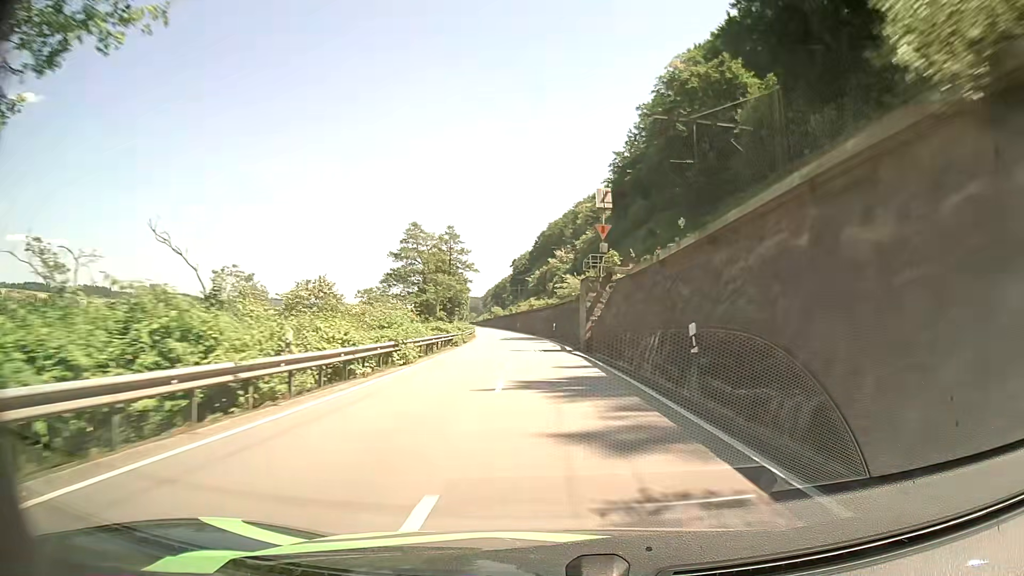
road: primary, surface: asphalt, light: Day
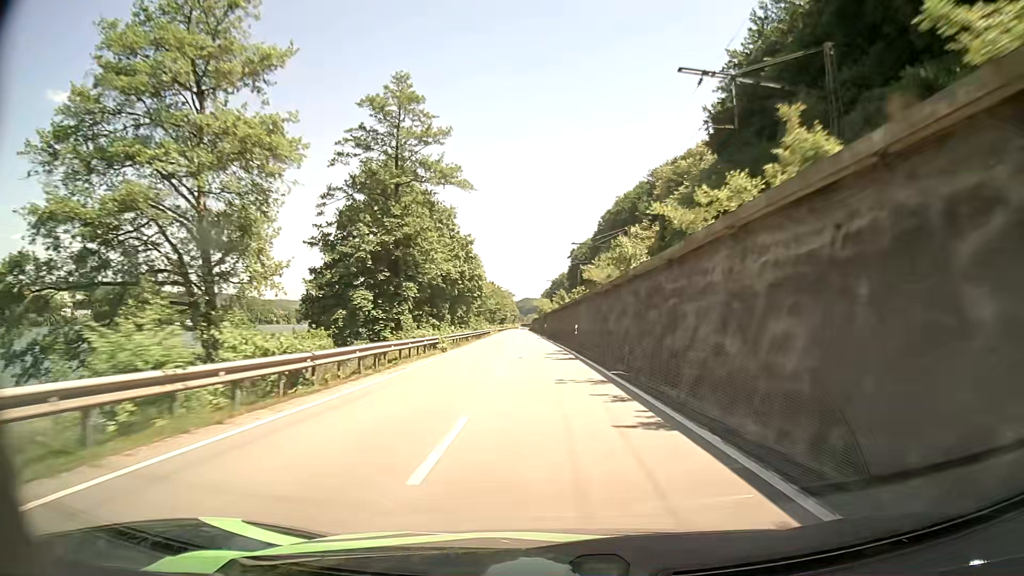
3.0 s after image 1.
(-3.0, +67.1) m; -5°
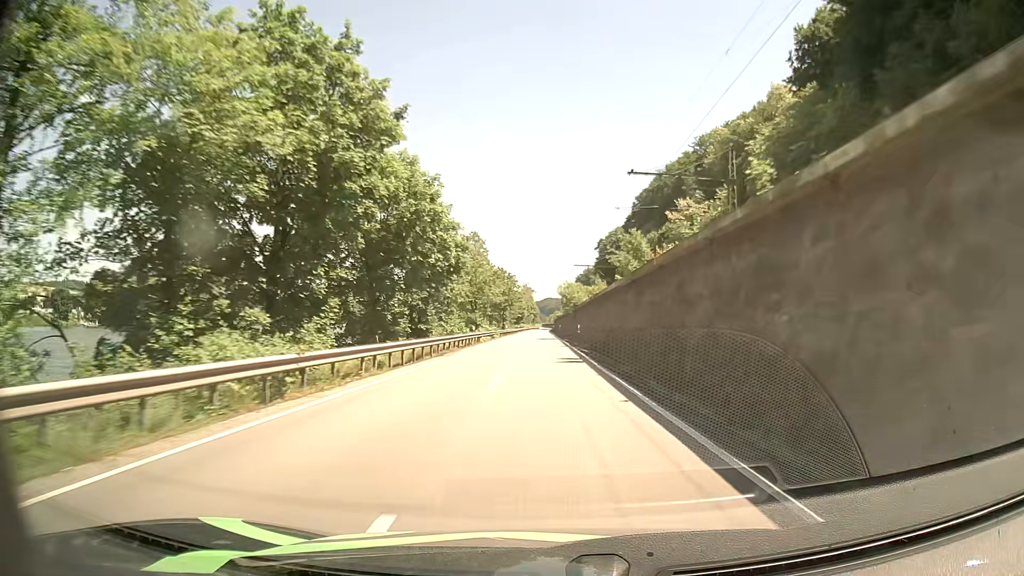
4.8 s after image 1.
(-1.0, +41.1) m; -2°
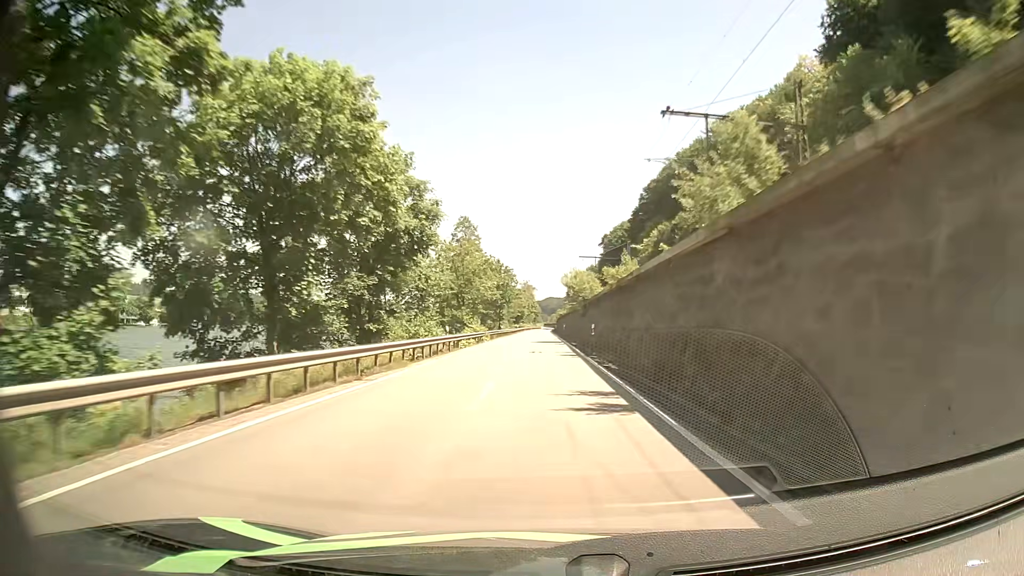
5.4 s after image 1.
(+0.1, +13.7) m; 0°
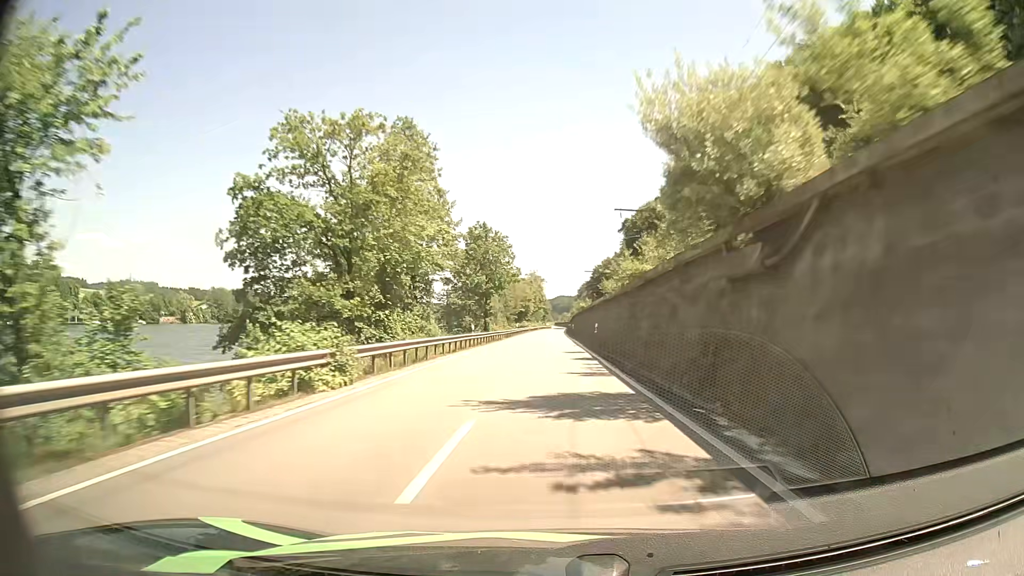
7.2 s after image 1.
(-0.2, +41.4) m; -1°
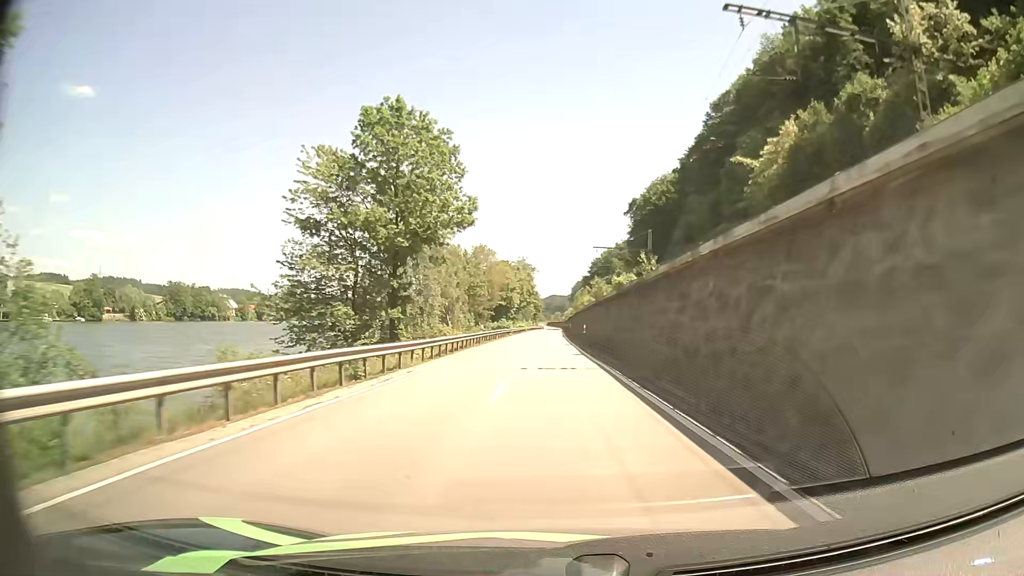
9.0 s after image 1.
(+0.2, +40.9) m; 0°
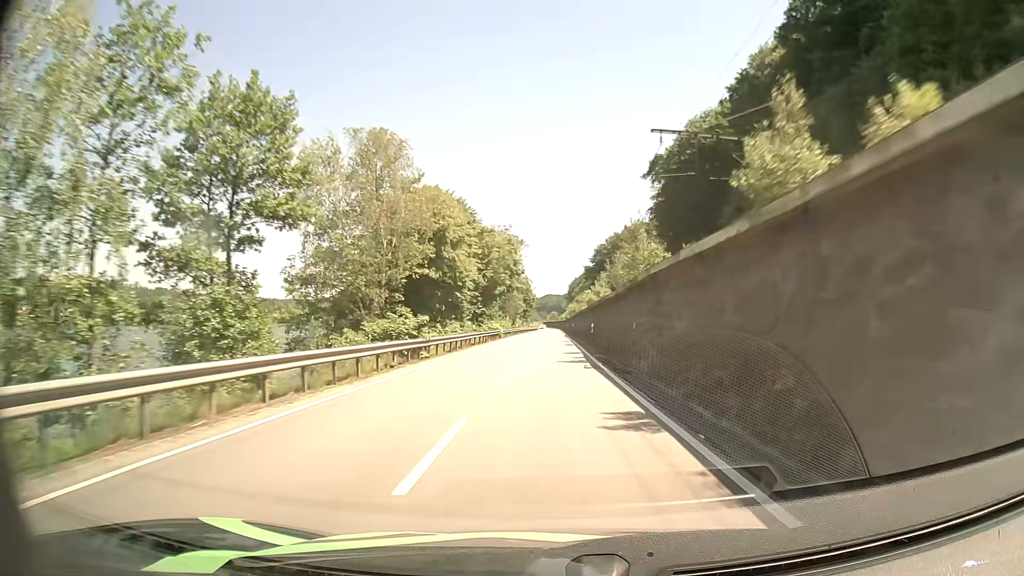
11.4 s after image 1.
(+0.8, +54.3) m; +1°
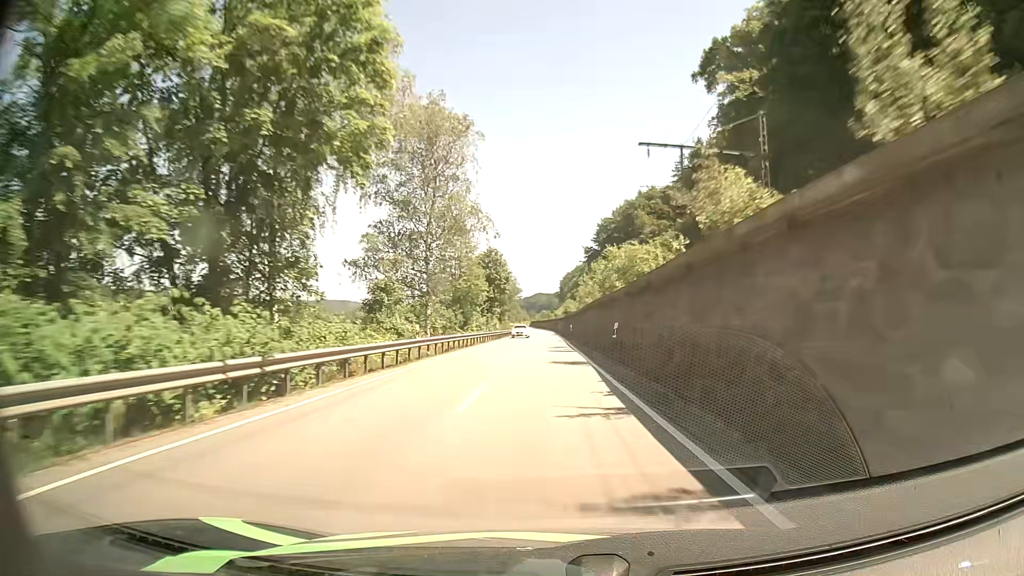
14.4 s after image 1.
(+0.5, +66.7) m; +1°
(0, +10) (0, +20) (0, +30) (0, +40) (0, +50) (0, +60) (0, +70) (0, +80) (0, +90) (0, +100) m
